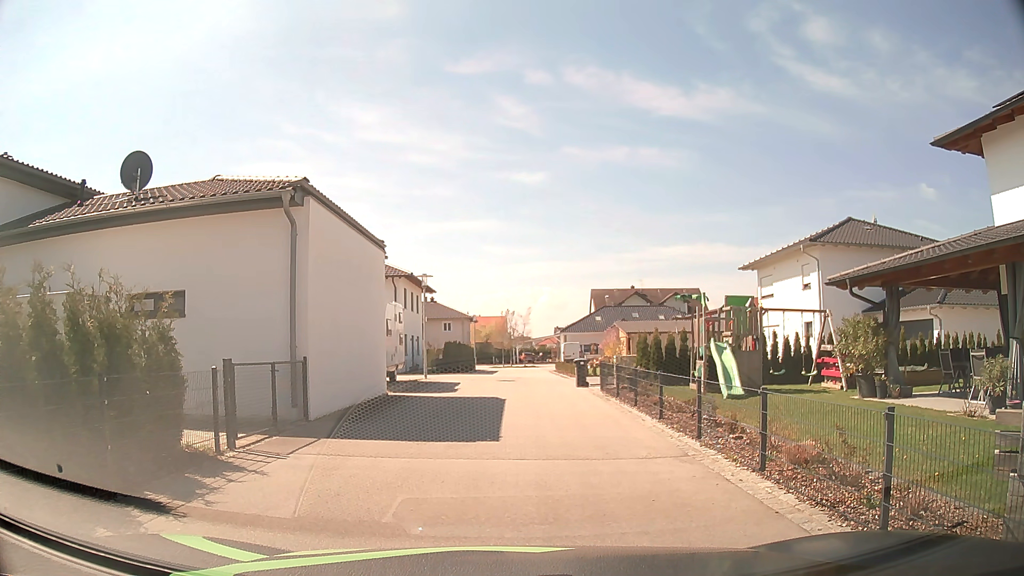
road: residential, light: Day
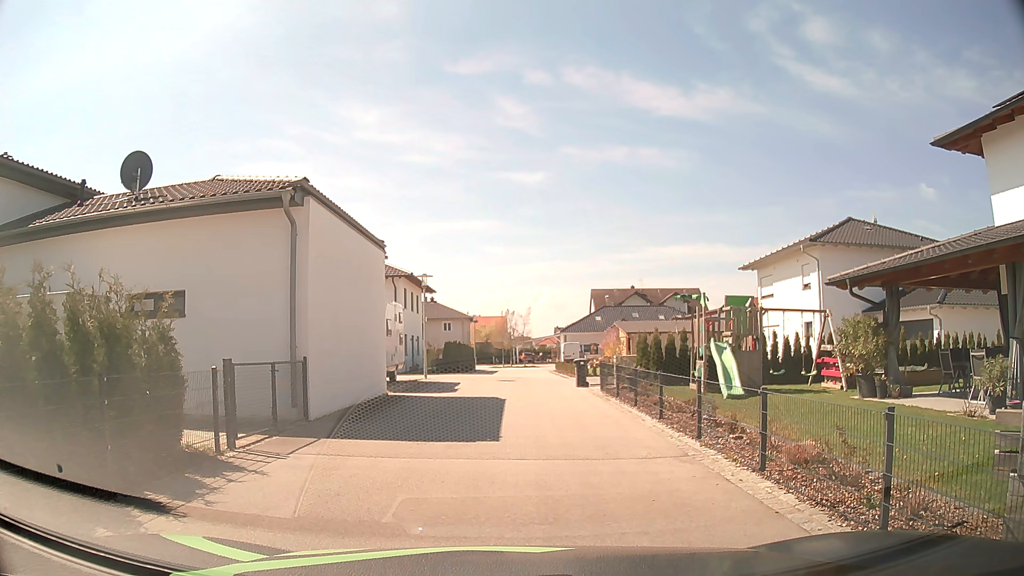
(0.0, 0.0) m; 0°
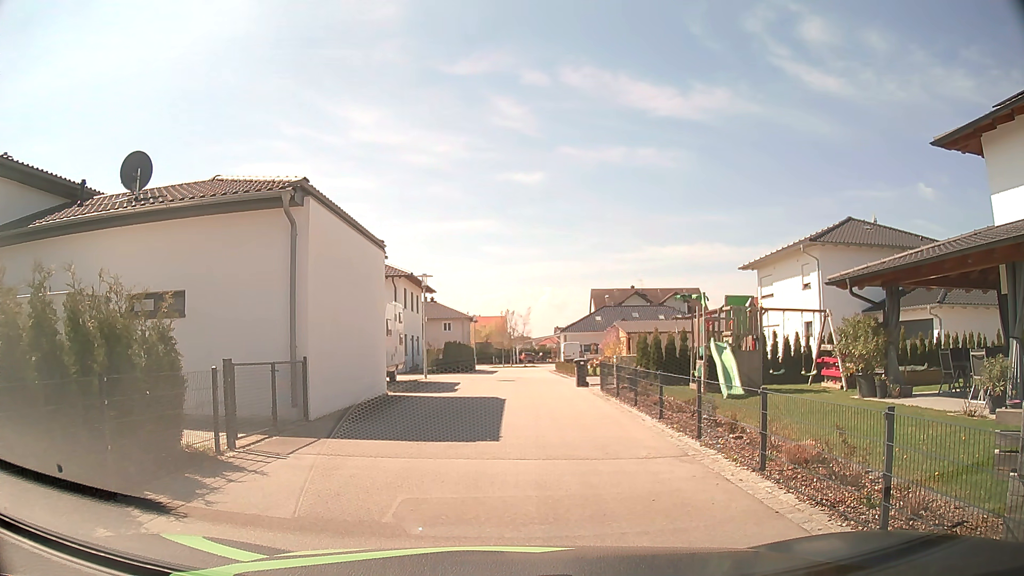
(0.0, 0.0) m; 0°
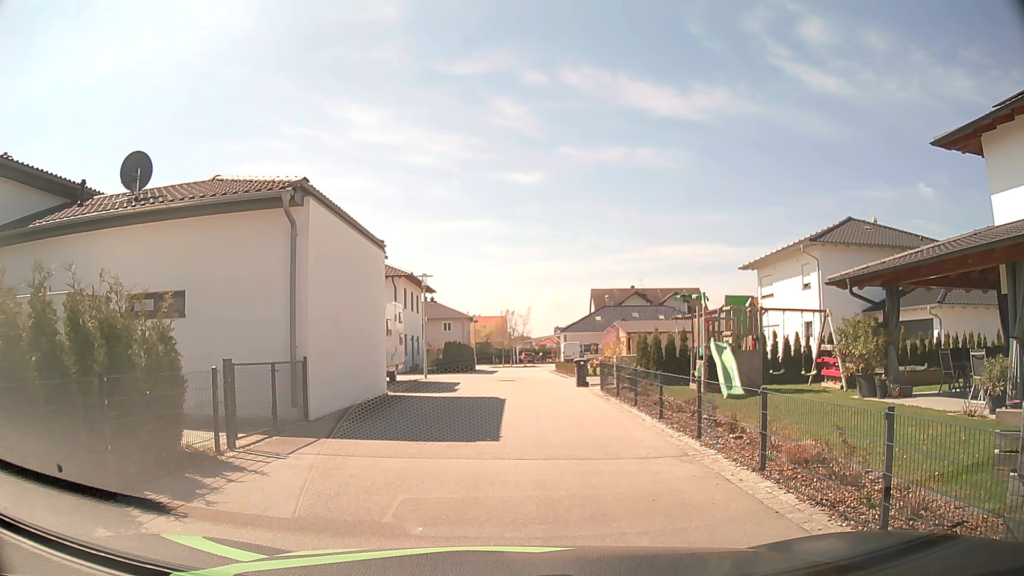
(0.0, 0.0) m; 0°
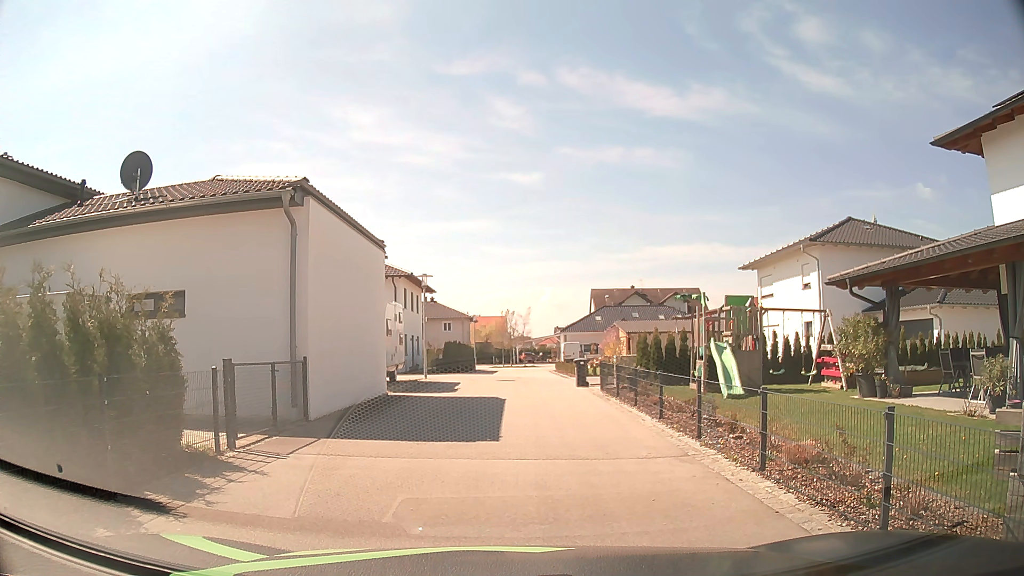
(0.0, 0.0) m; 0°
